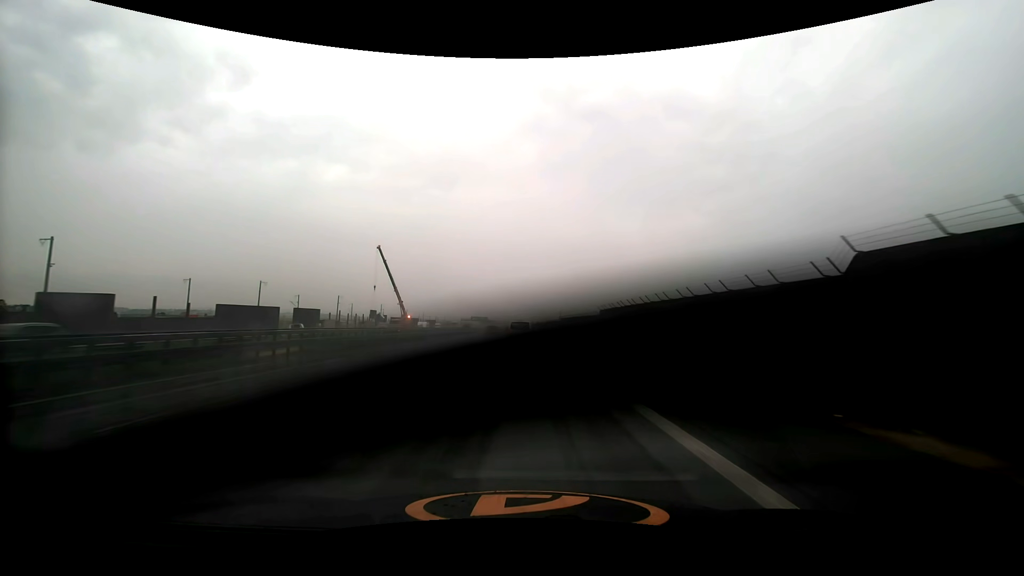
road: motorway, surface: asphalt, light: Day
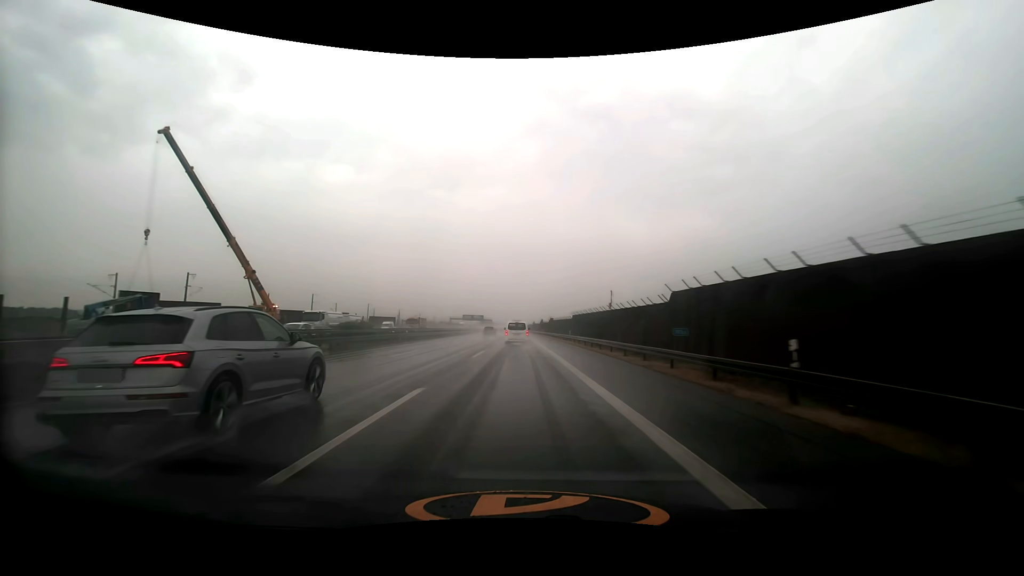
(-0.3, +74.3) m; -1°
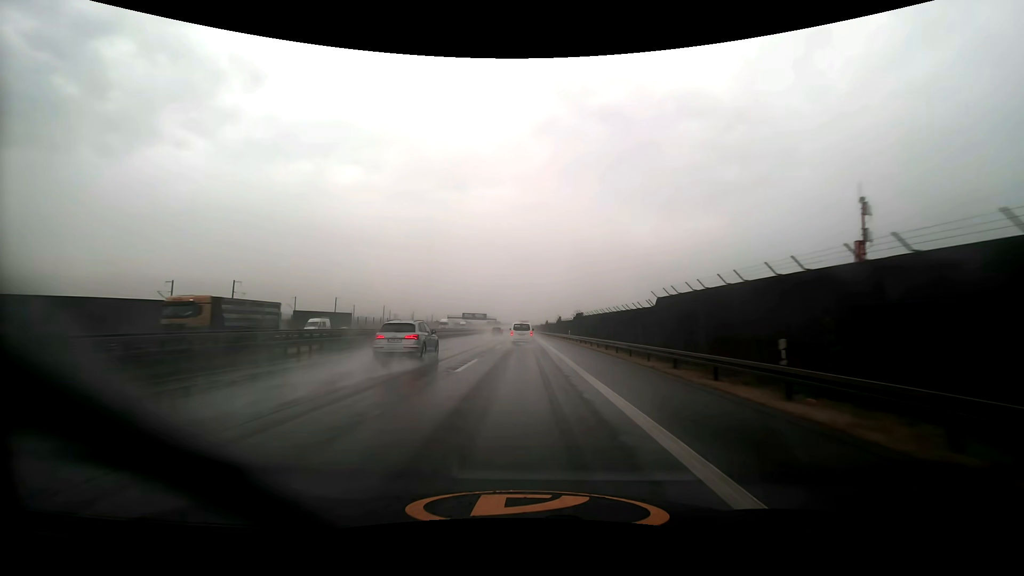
(-0.4, +43.6) m; -1°
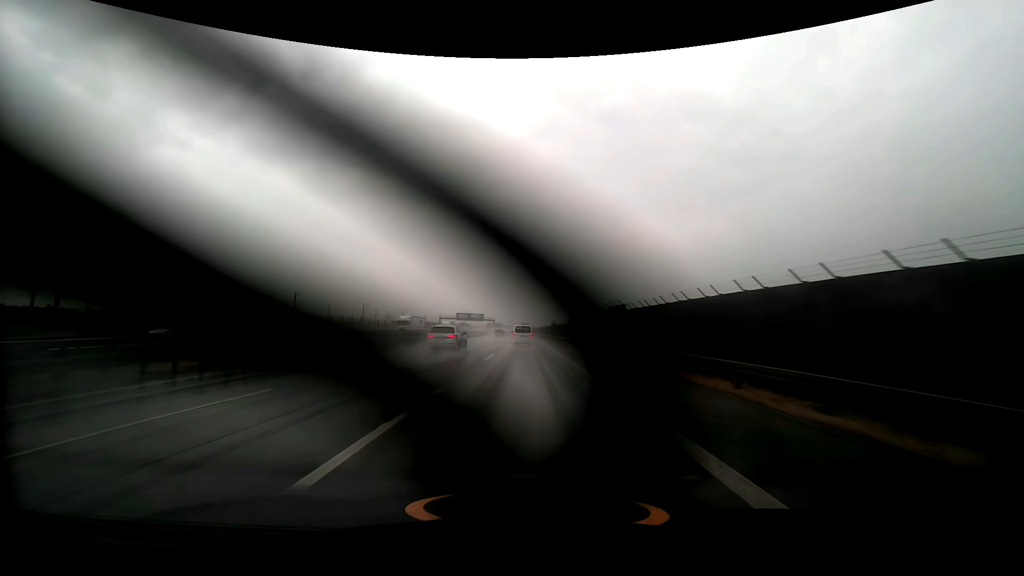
(-0.1, +29.2) m; 0°
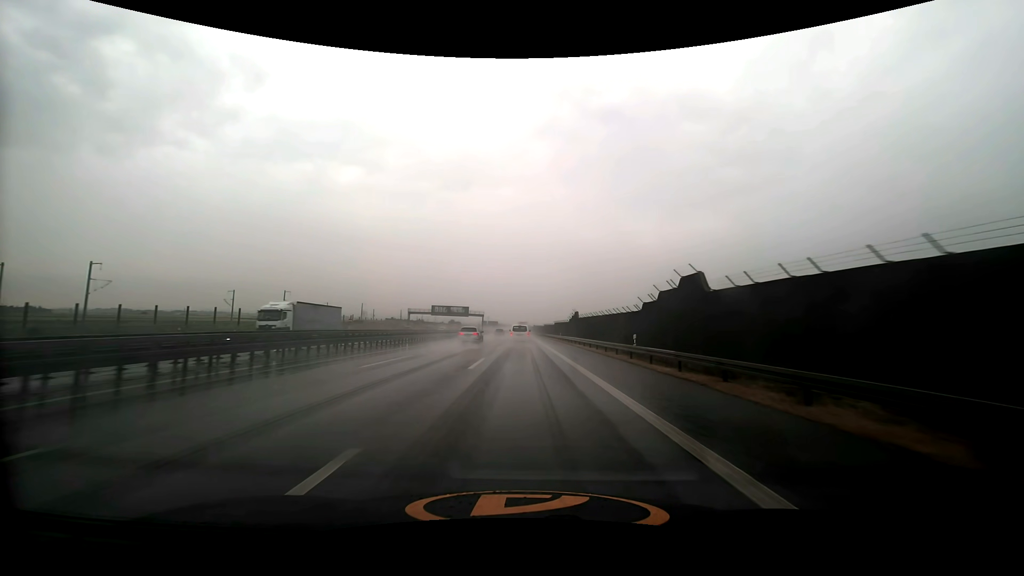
(+0.2, +60.1) m; 0°
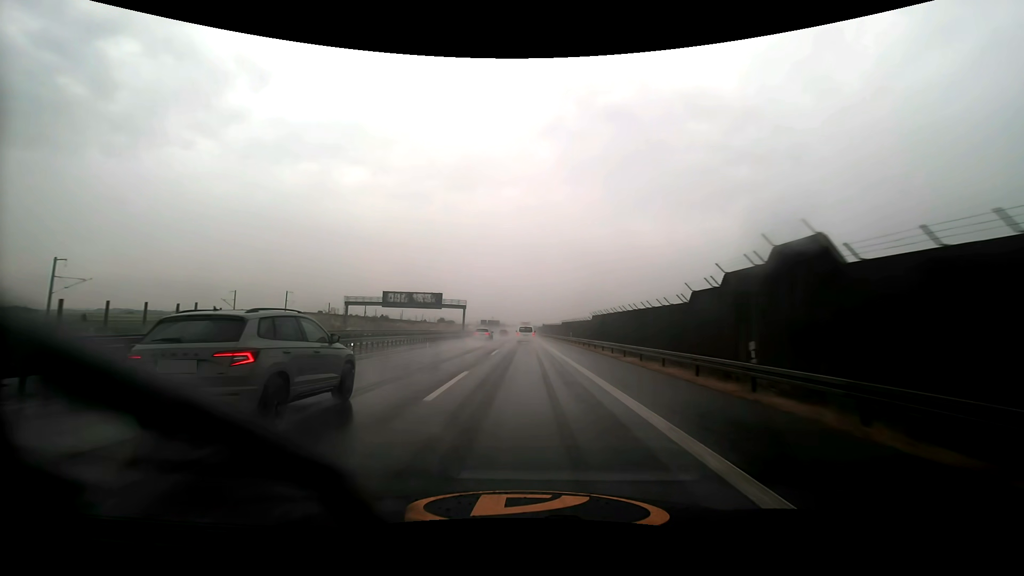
(-0.3, +61.9) m; -1°
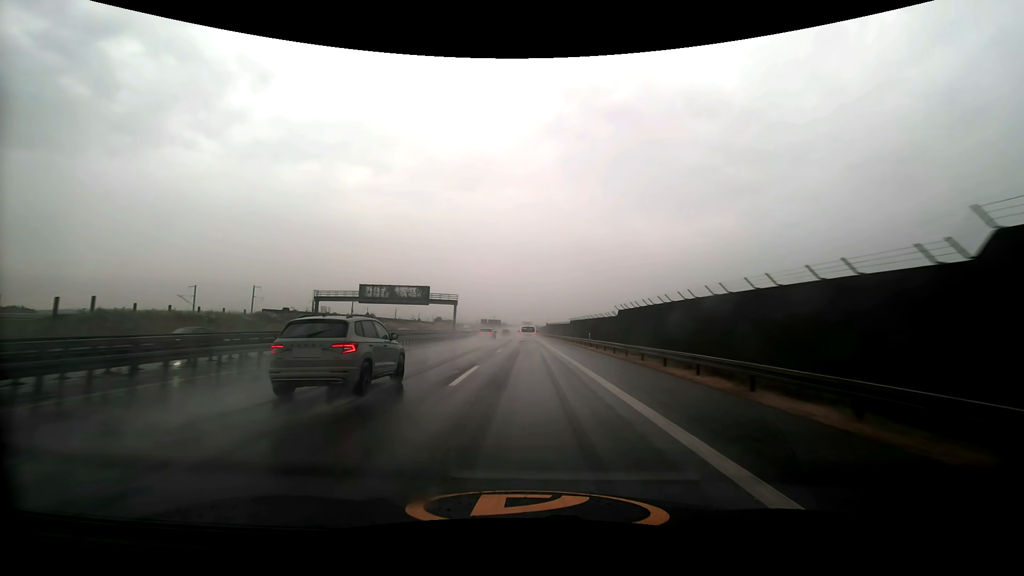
(0.0, +15.9) m; 0°
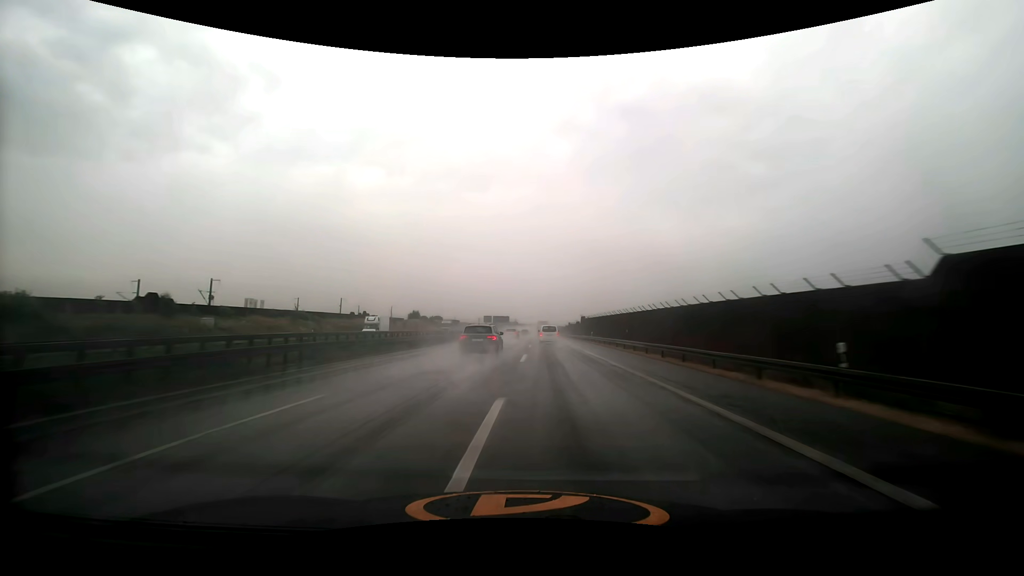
(-1.1, +81.5) m; -2°
(0, +10) (0, +20) (0, +30) (0, +40) (0, +50) (0, +60) (-1, +70) (-1, +80) (-1, +90) (0, +100) m
